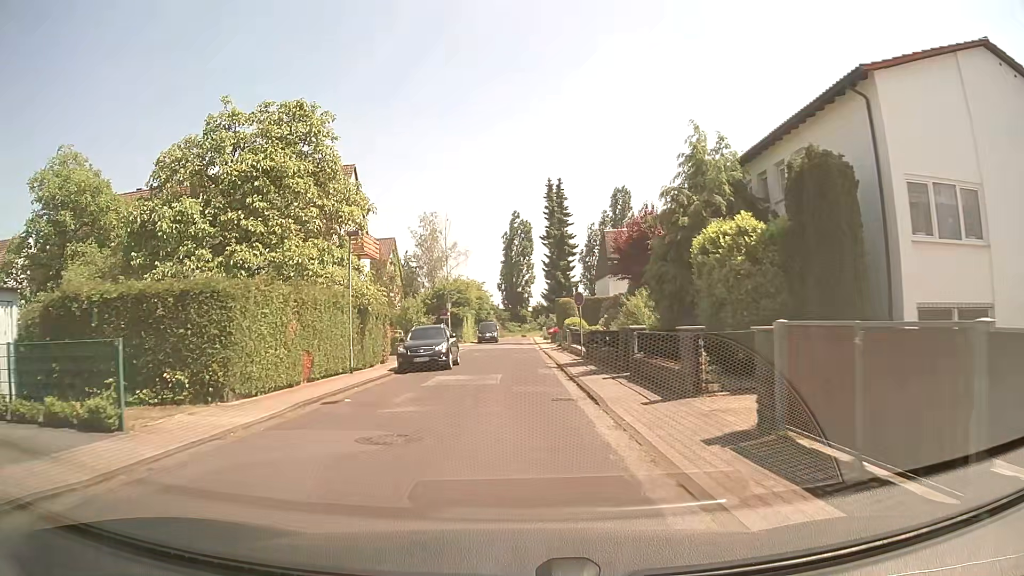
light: Day
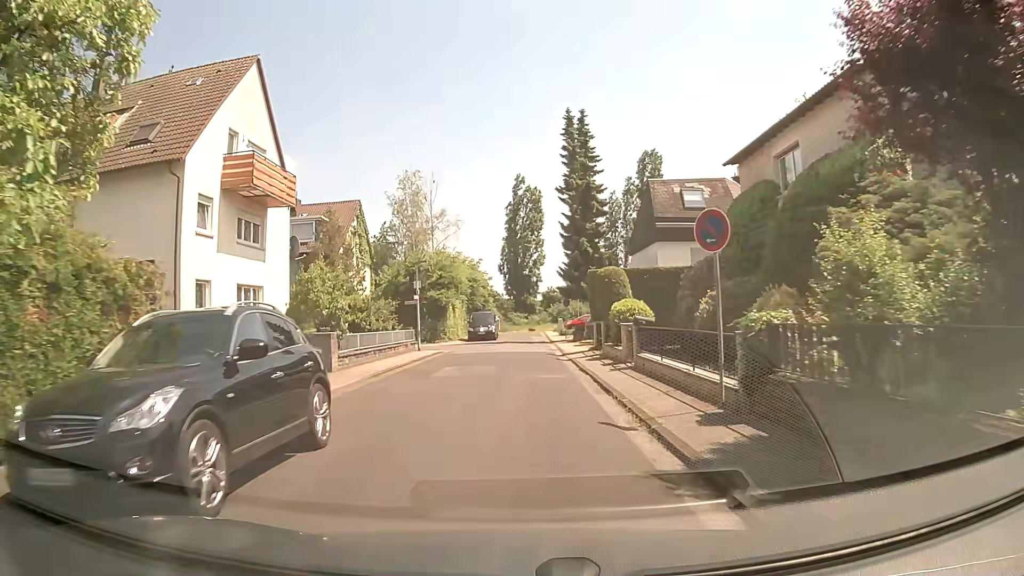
(-0.2, +18.4) m; -1°
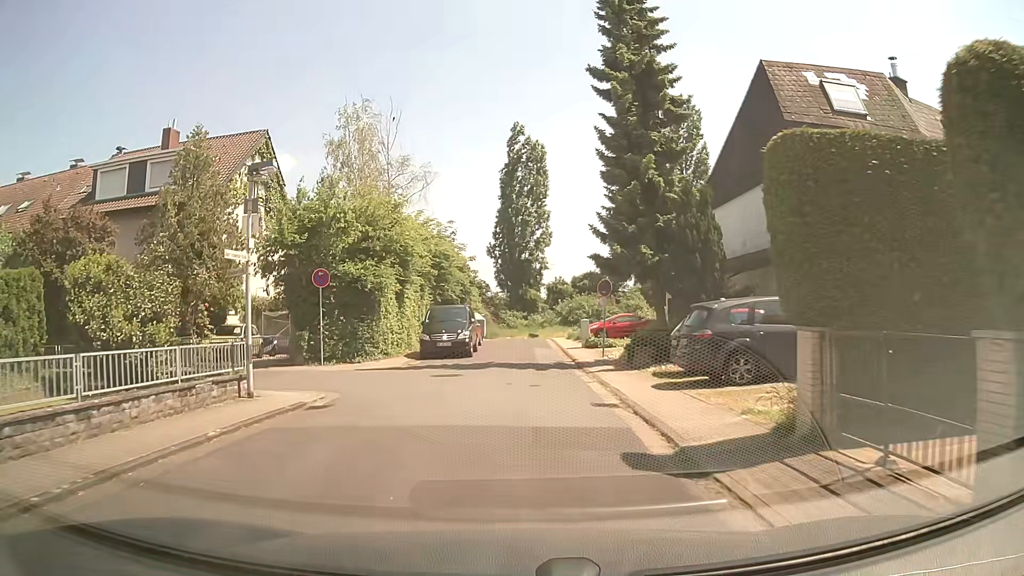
(0.0, +20.4) m; +1°
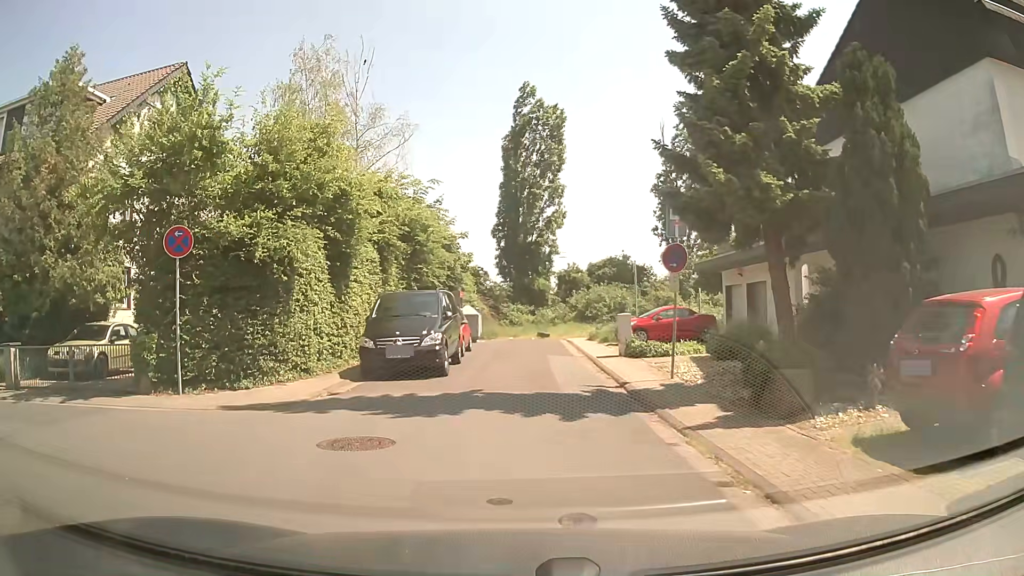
(-0.1, +9.6) m; -1°
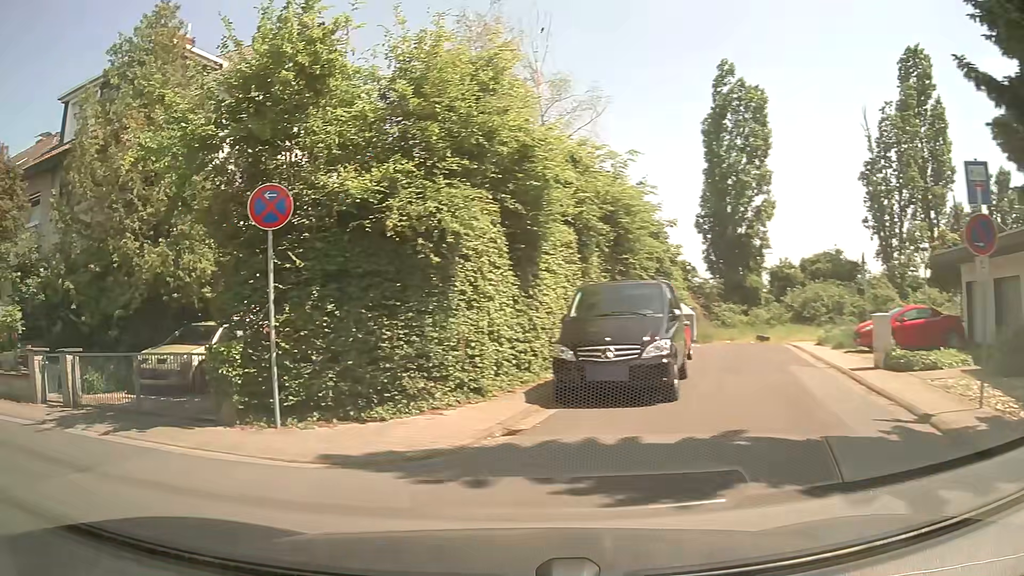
(-0.4, +4.3) m; -17°
